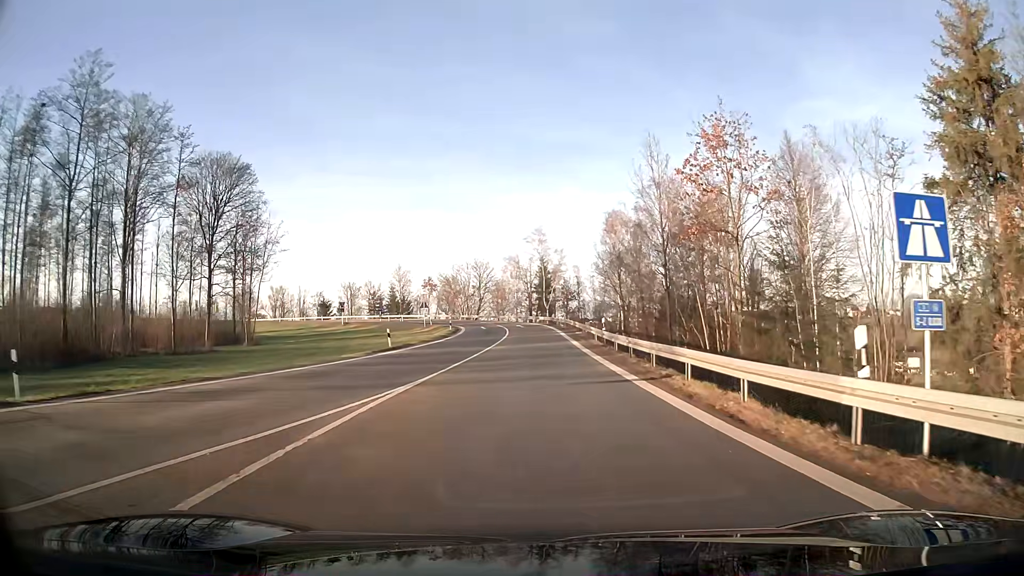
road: motorway_link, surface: asphalt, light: Day
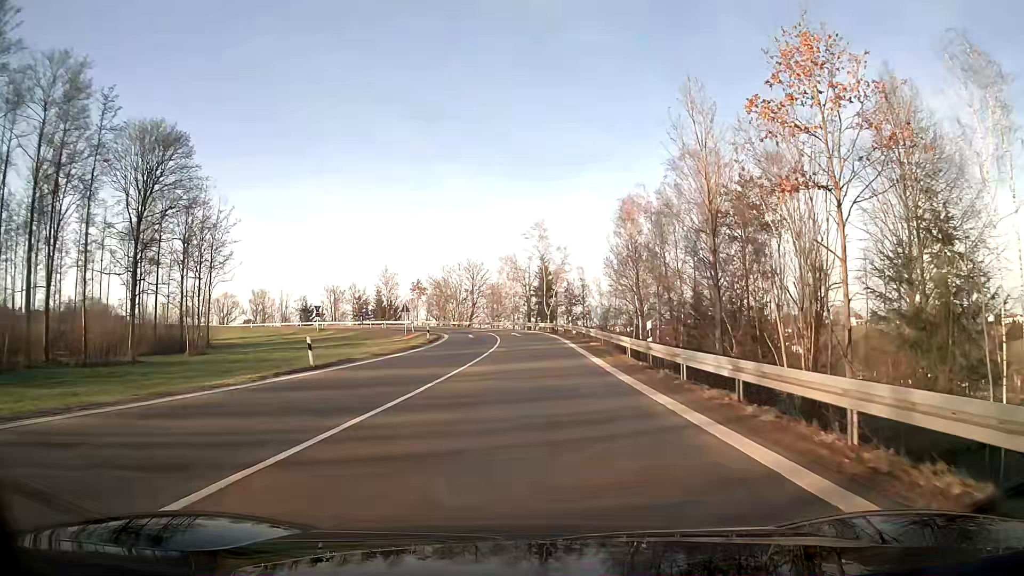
(0.0, +12.7) m; 0°
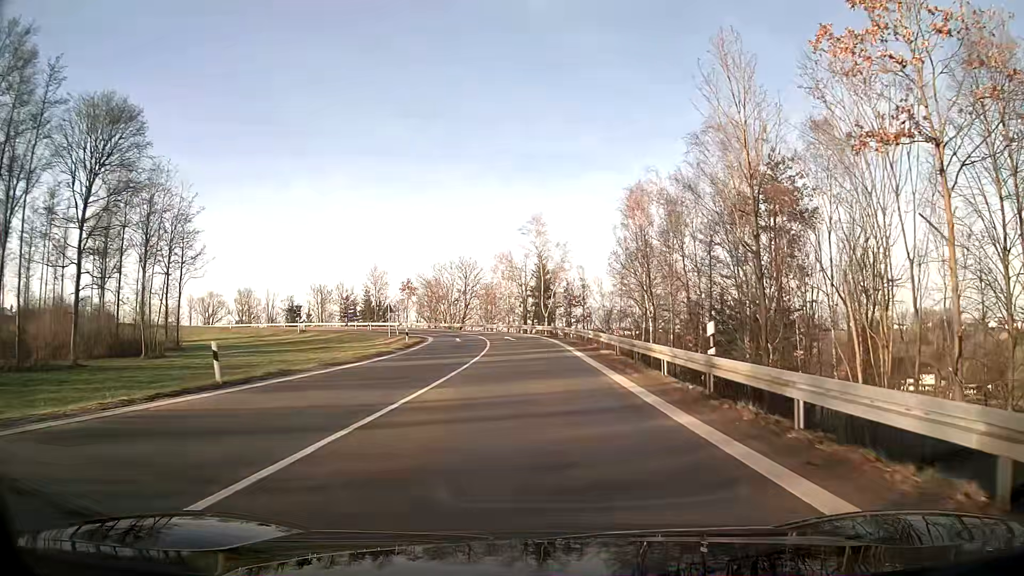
(0.0, +7.0) m; 0°
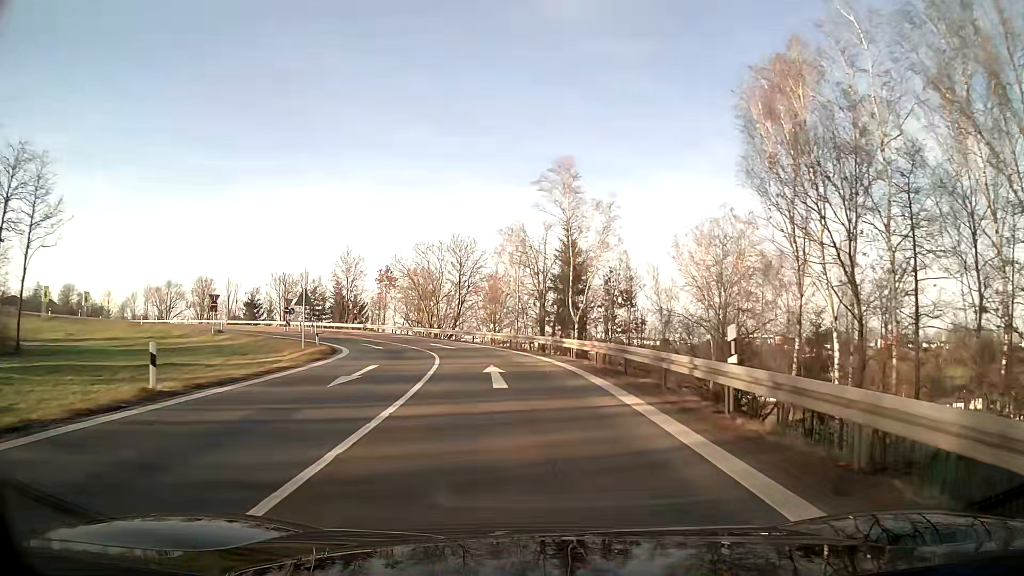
(-0.4, +30.4) m; -2°
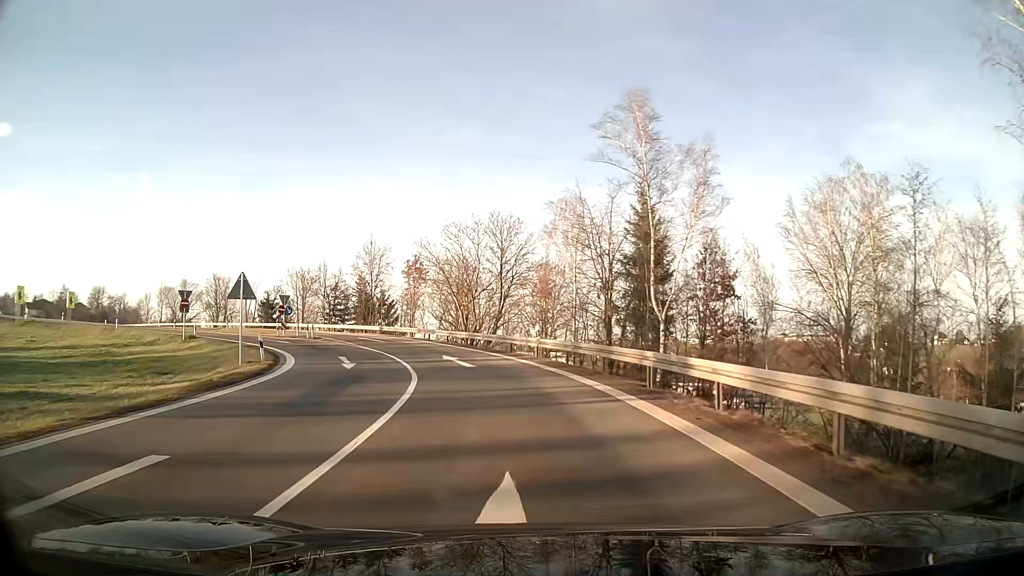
(-0.6, +15.0) m; -5°
